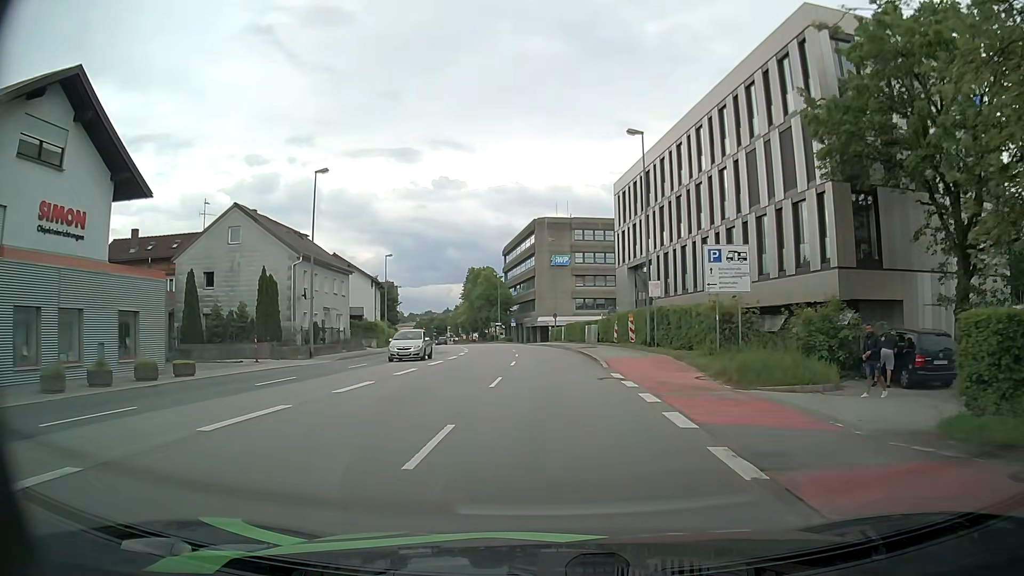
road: primary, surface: asphalt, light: Day
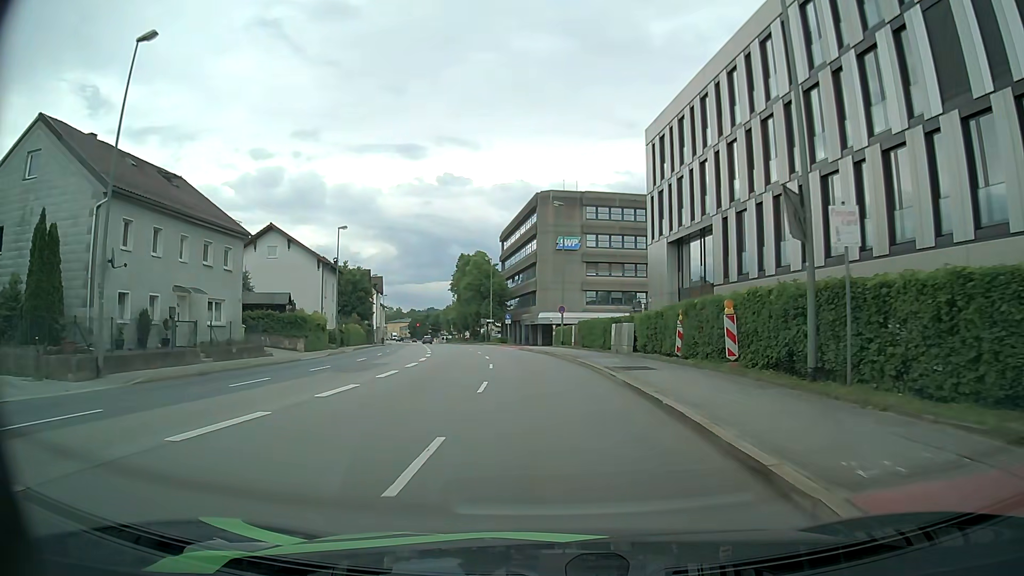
(+0.2, +19.2) m; 0°
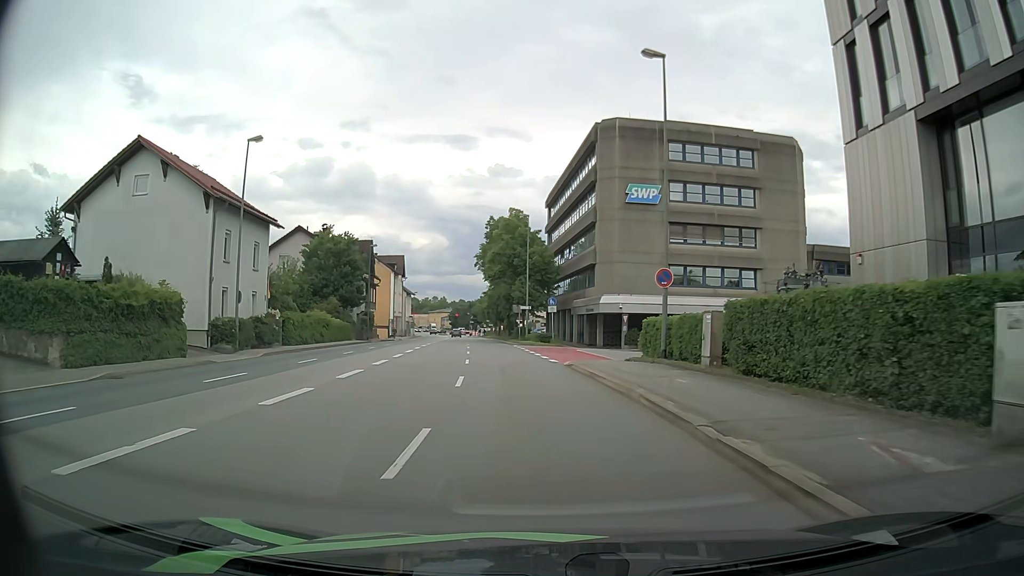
(-0.8, +26.7) m; -4°
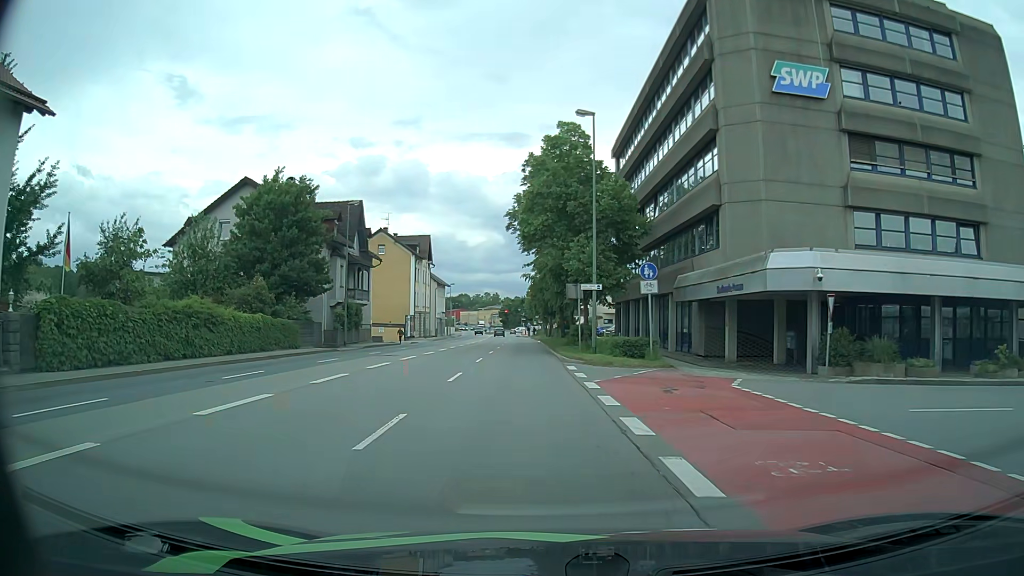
(-0.9, +25.8) m; -4°
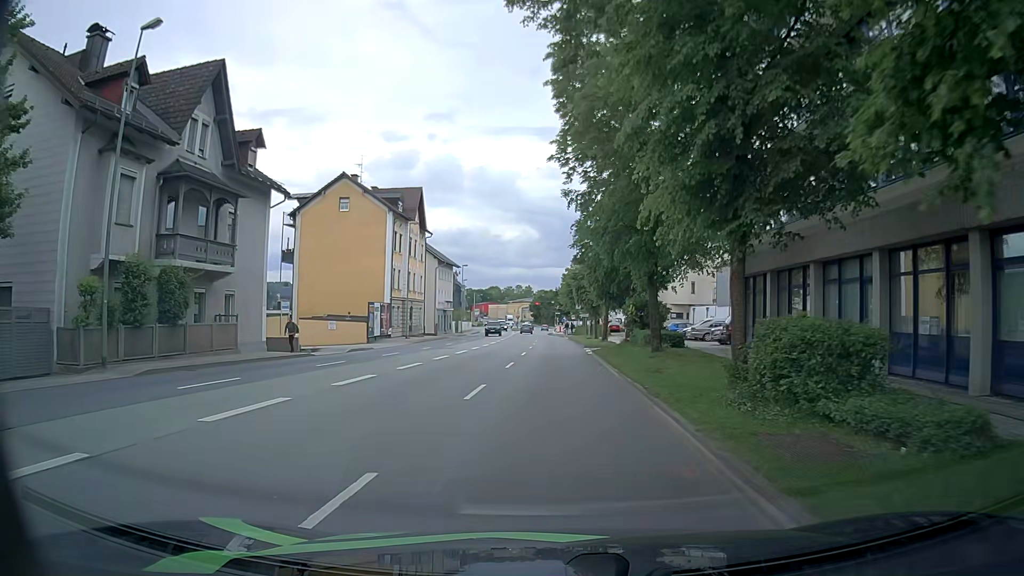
(-1.2, +31.1) m; -3°
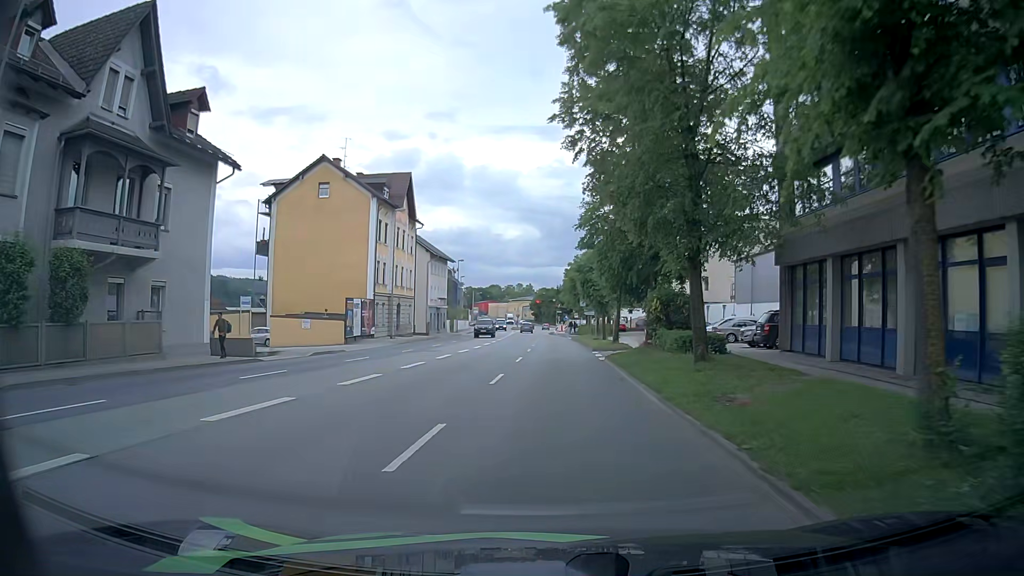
(0.0, +6.1) m; -1°
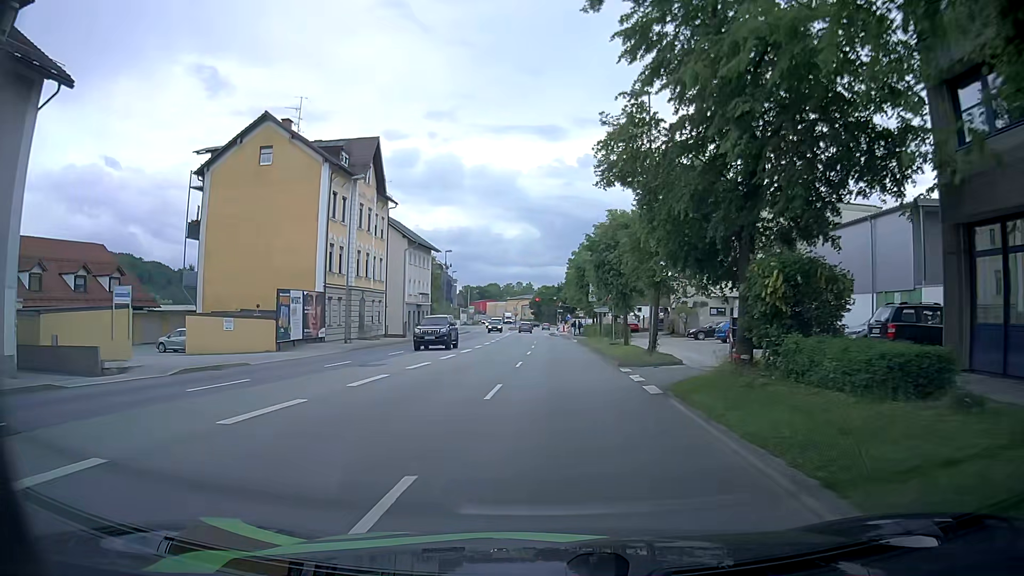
(0.0, +12.0) m; 0°
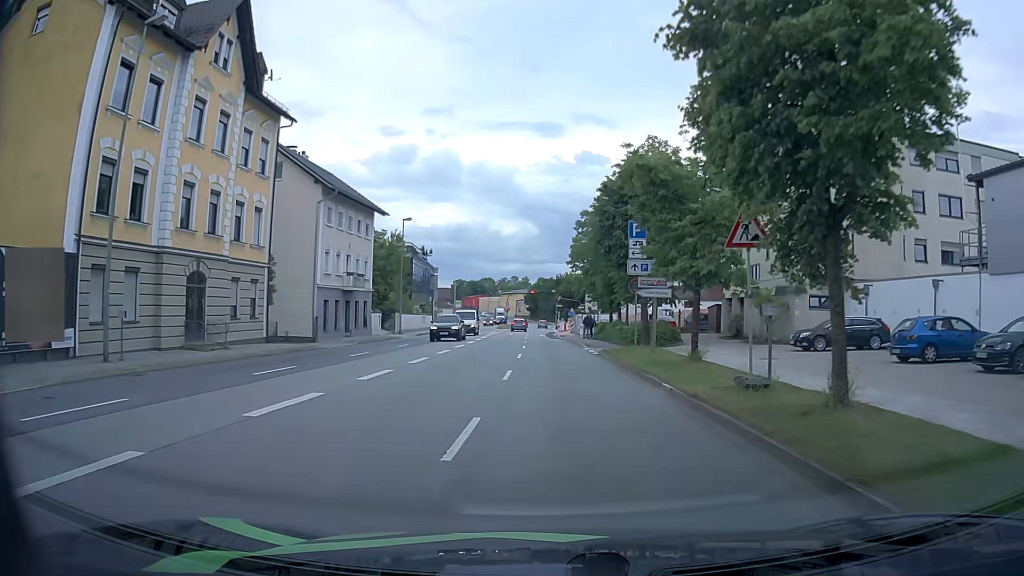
(+0.2, +23.5) m; +1°
(0, +10) (0, +20) (0, +30) (0, +40) (-1, +50) (-1, +60) (-1, +70) (-1, +80) (0, +90) (+1, +100) m
